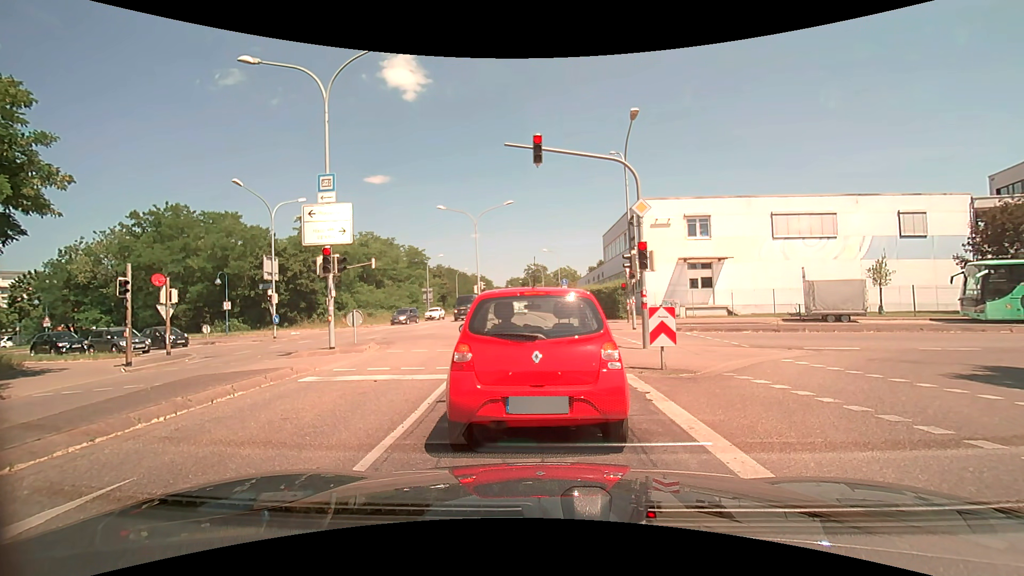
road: secondary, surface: asphalt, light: Day
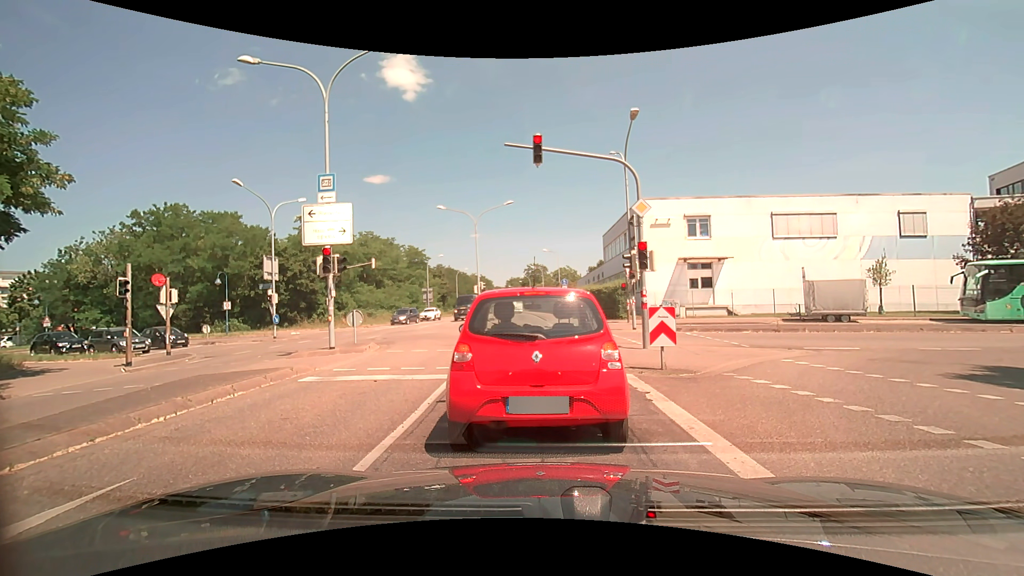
(0.0, 0.0) m; 0°
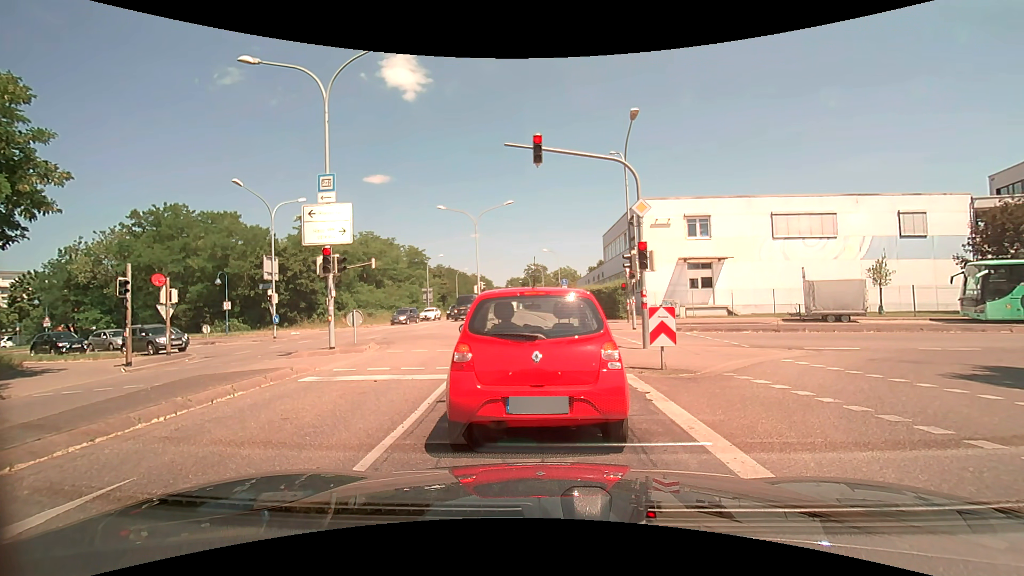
(0.0, 0.0) m; 0°
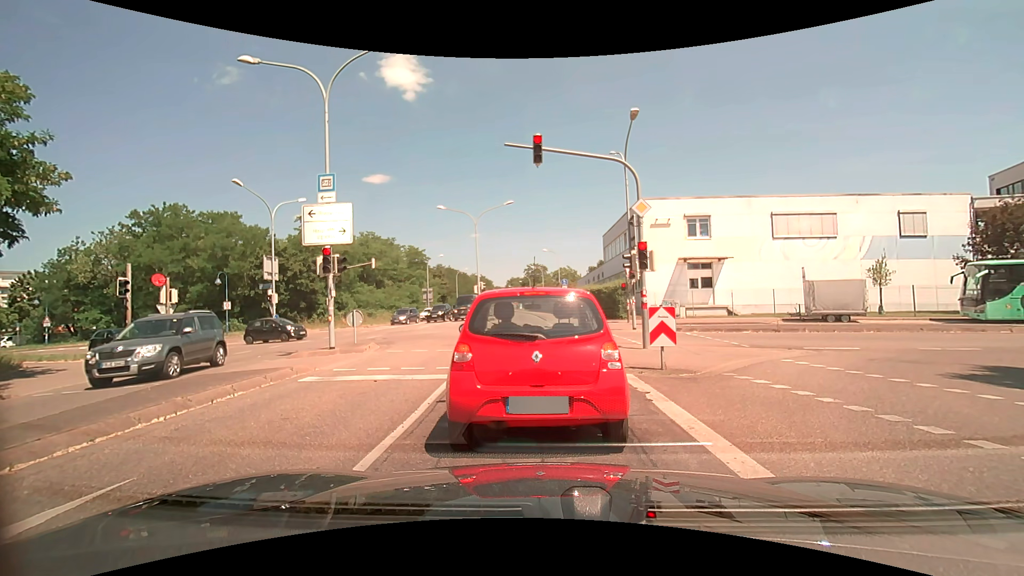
(0.0, 0.0) m; 0°
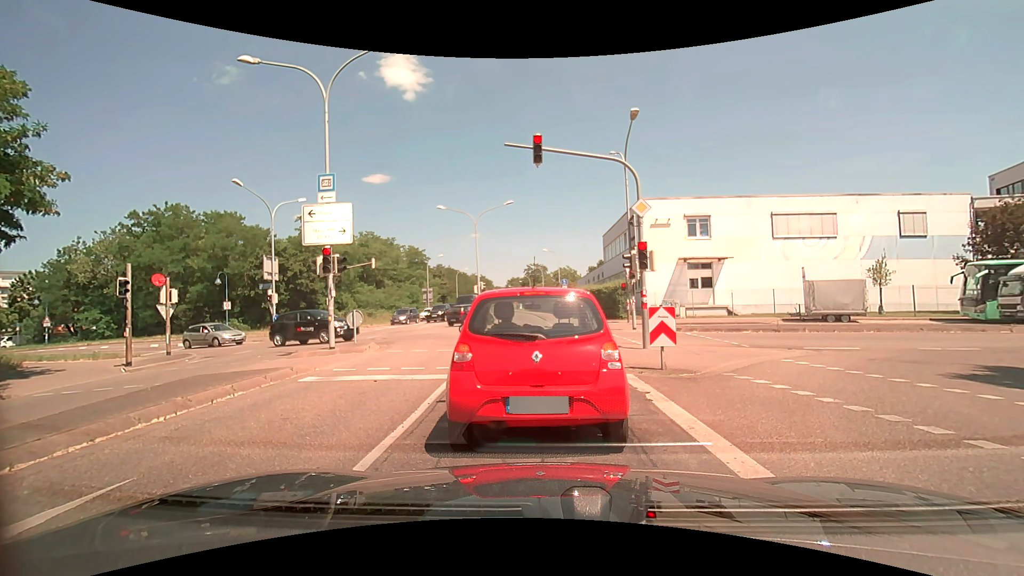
(0.0, 0.0) m; 0°
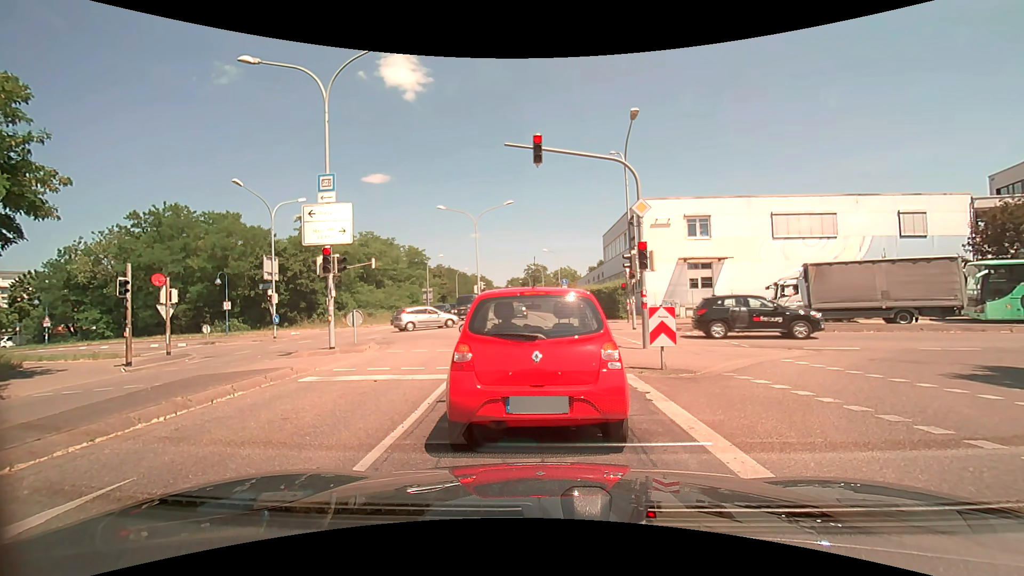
(0.0, 0.0) m; 0°
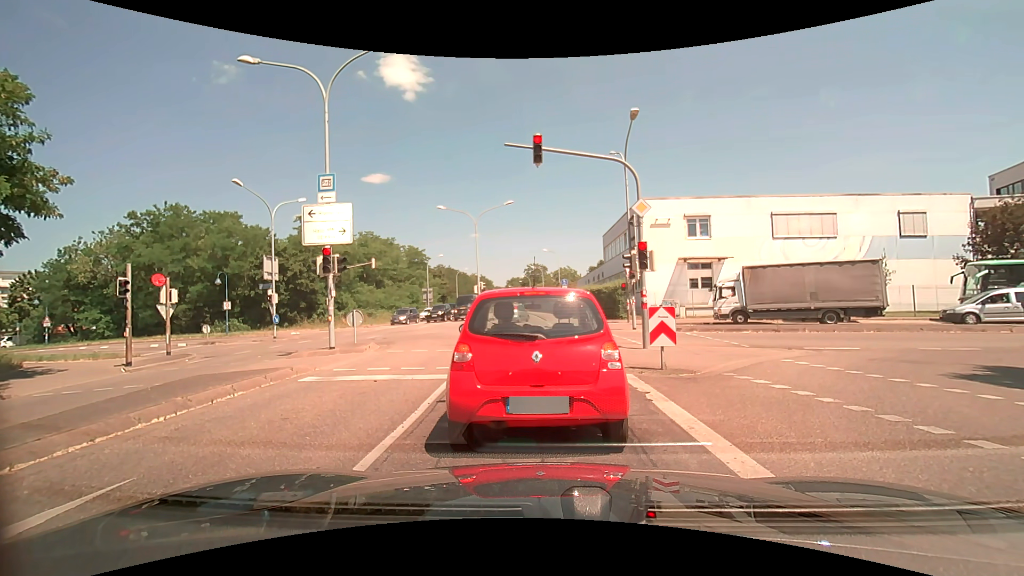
(0.0, 0.0) m; 0°
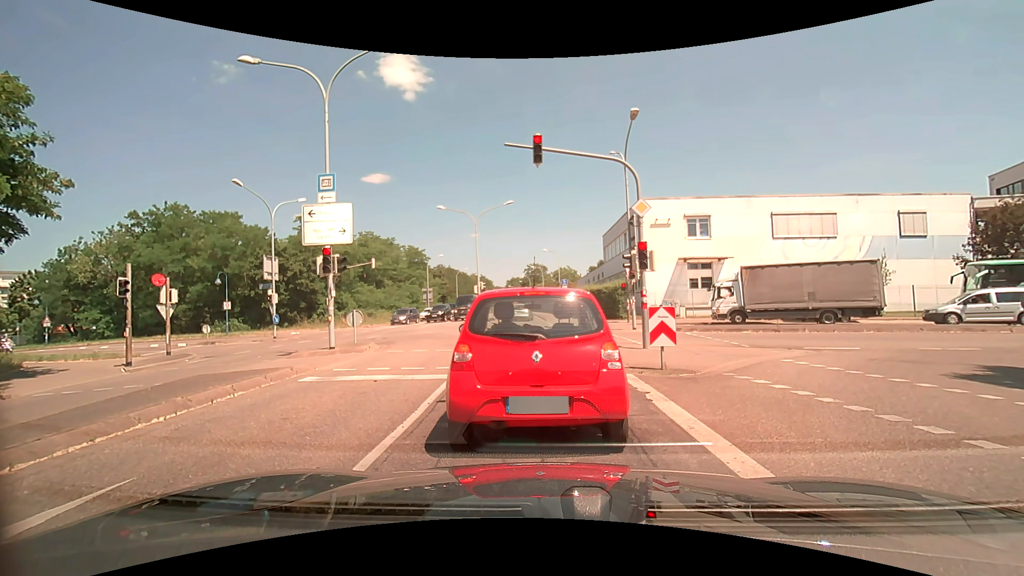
(0.0, 0.0) m; 0°
(0, +10) (-1, +20) (-1, +30) (-2, +40) (-2, +50) (-3, +60) (-3, +70) (-4, +80) (-5, +90) (-5, +100) m
